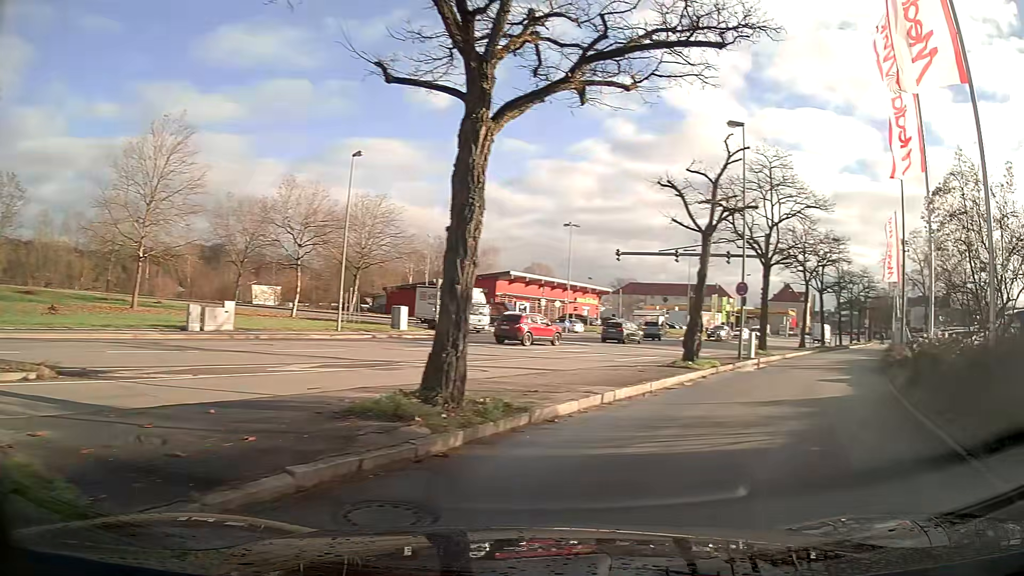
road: residential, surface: asphalt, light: Day
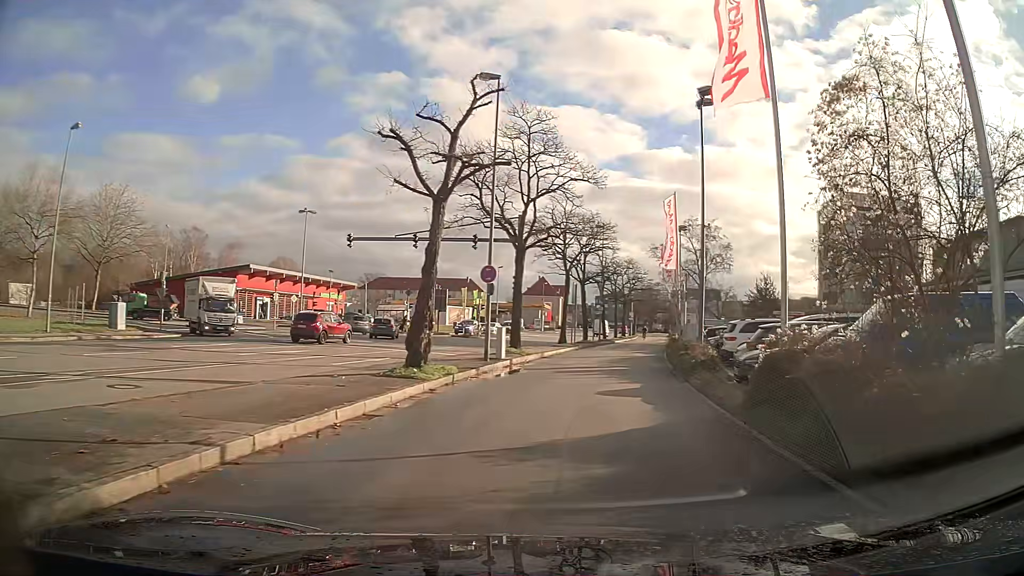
(+1.1, +5.6) m; +18°
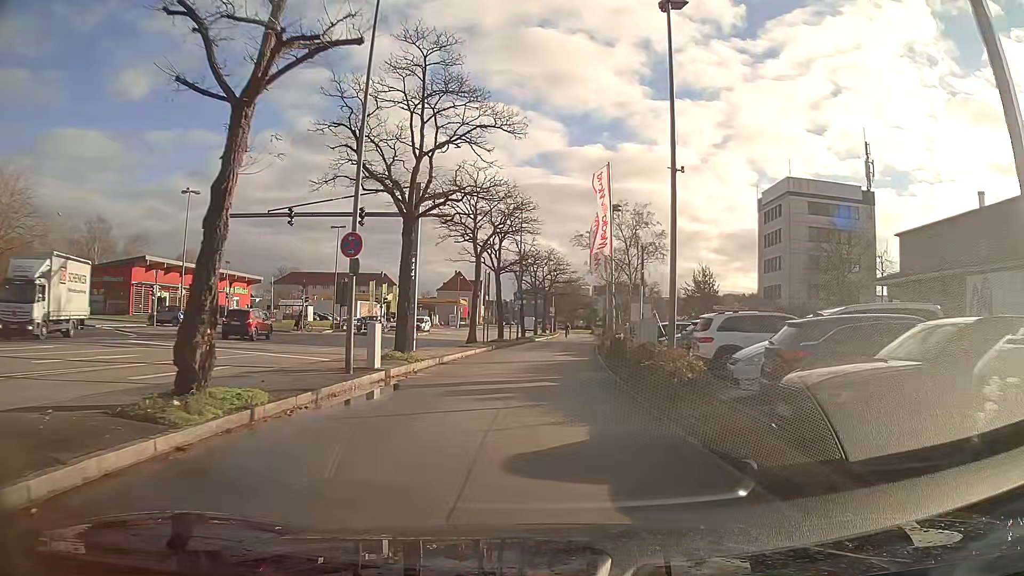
(+0.5, +7.6) m; +5°
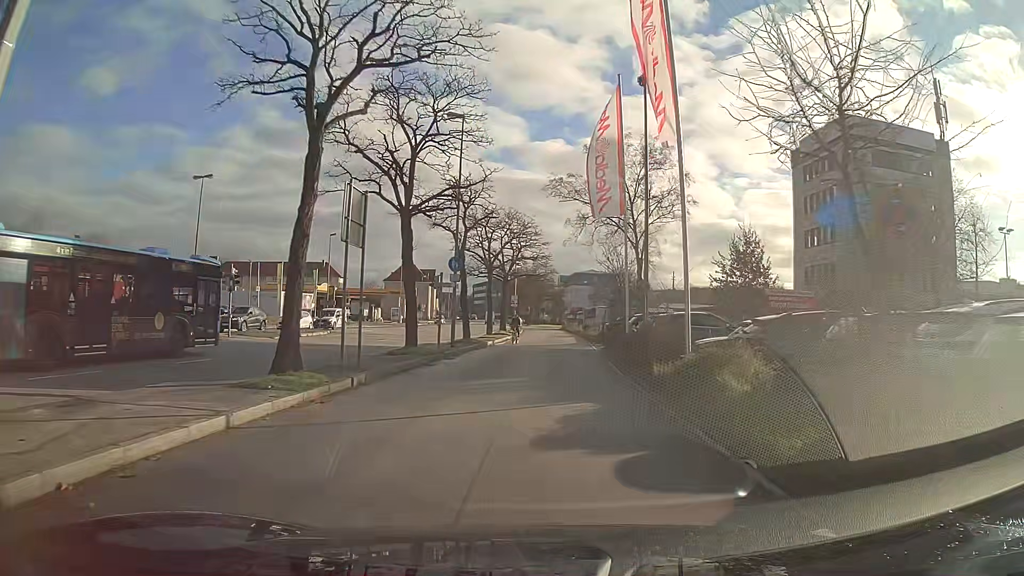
(+0.6, +23.2) m; +4°
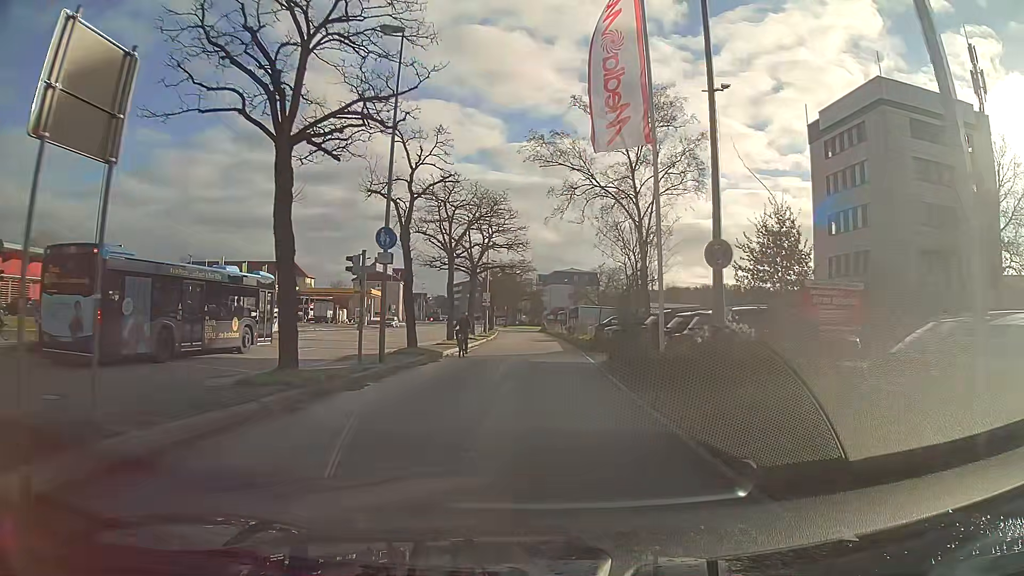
(+0.1, +9.7) m; +1°
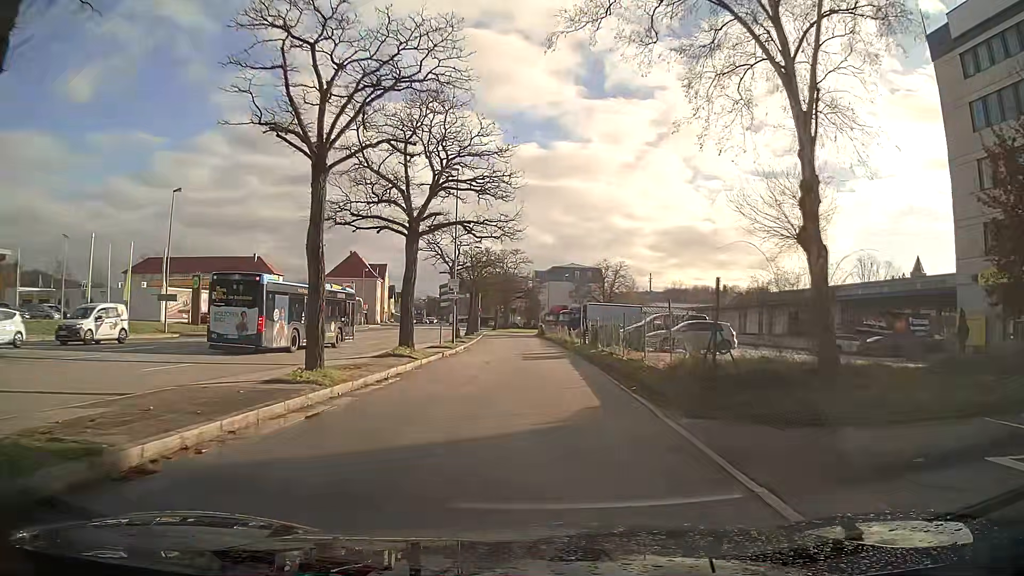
(+0.2, +21.0) m; 0°
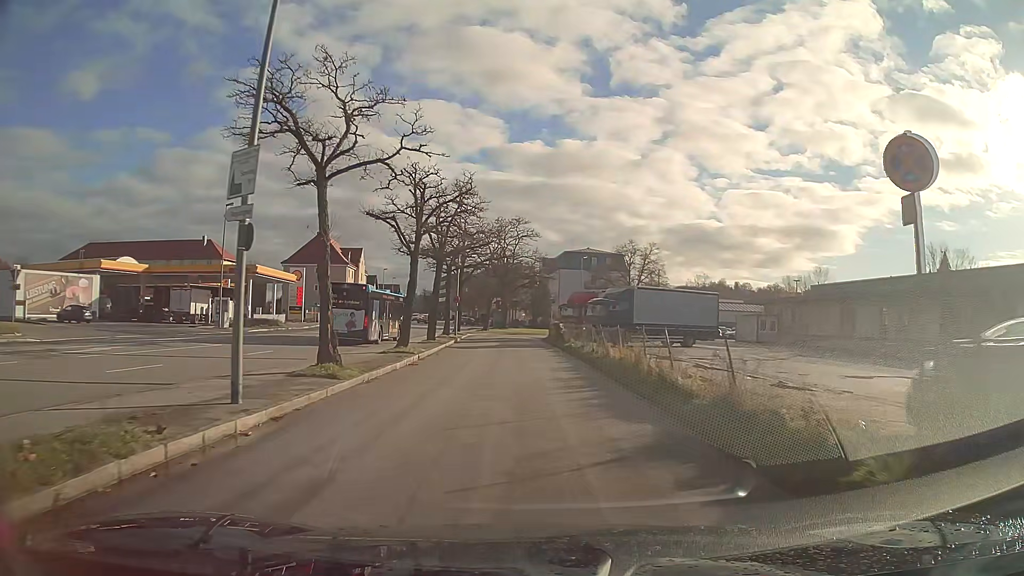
(-0.1, +29.1) m; -1°
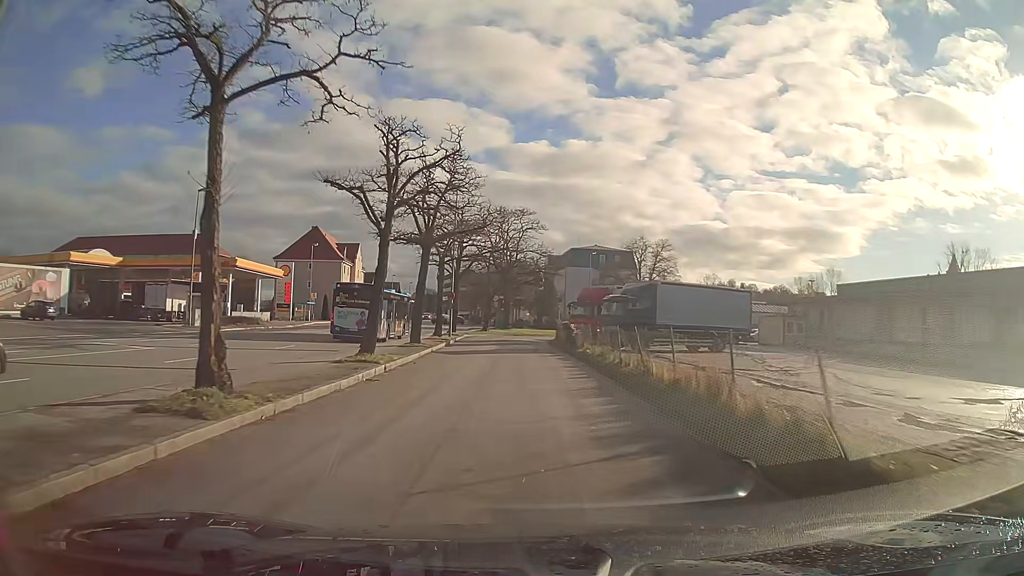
(0.0, +6.1) m; 0°
(0, +10) (0, +20) (-1, +30) (0, +40) (+1, +50) (+5, +59) (+11, +67) (+14, +76) (+14, +86) (+11, +96) m
